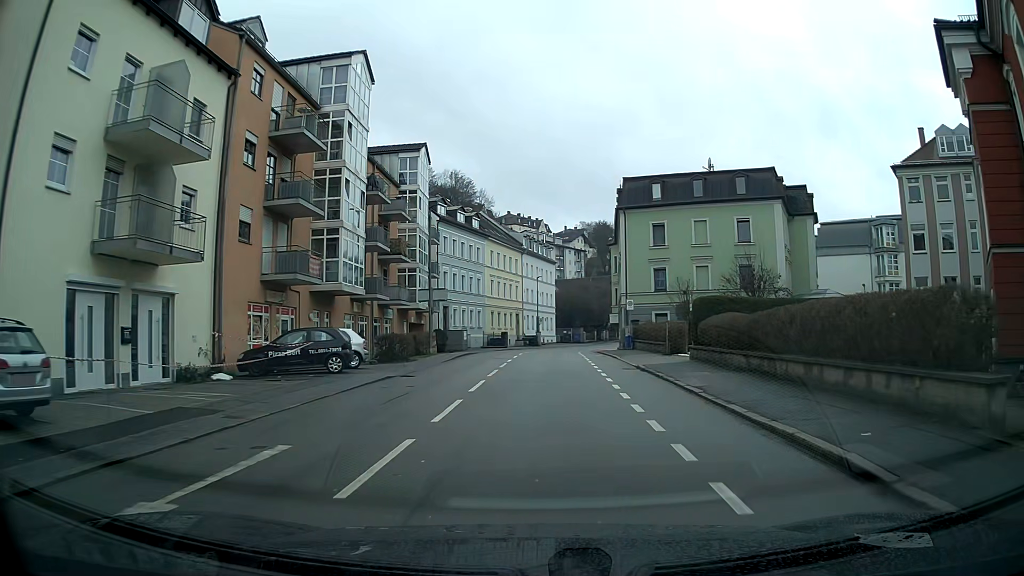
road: tertiary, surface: asphalt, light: Day
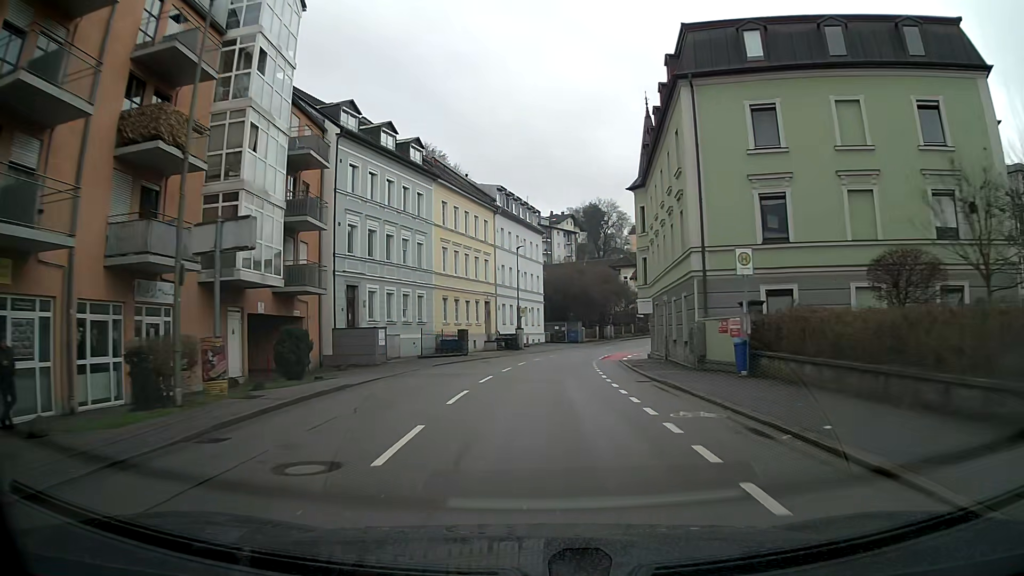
(+0.4, +26.9) m; +1°
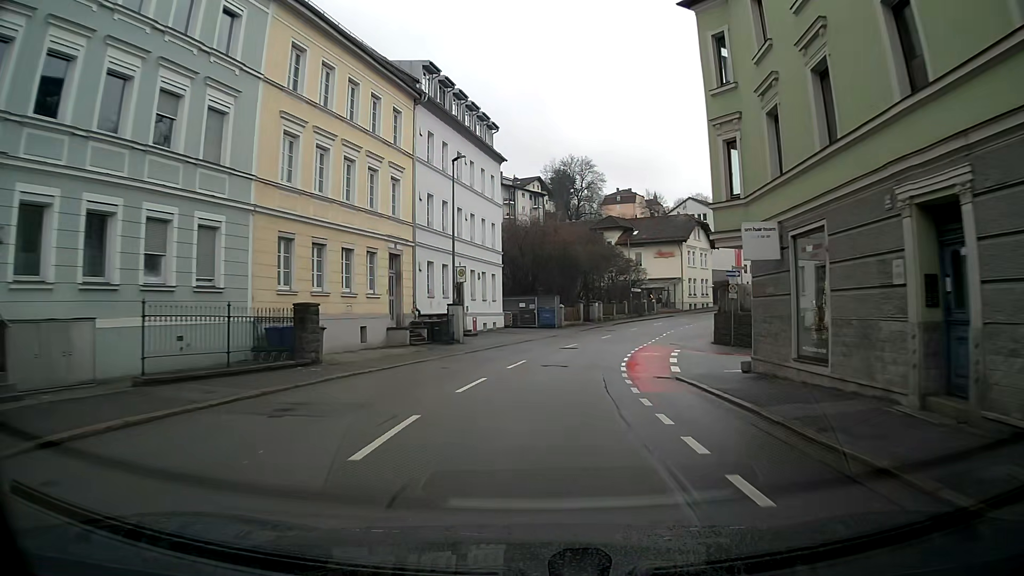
(+0.5, +24.0) m; +3°
(0, +10) (+1, +20) (+3, +30) (+5, +39) (+9, +49) (+13, +58) (+18, +67) (+23, +75) (+30, +83) (+37, +89) m
